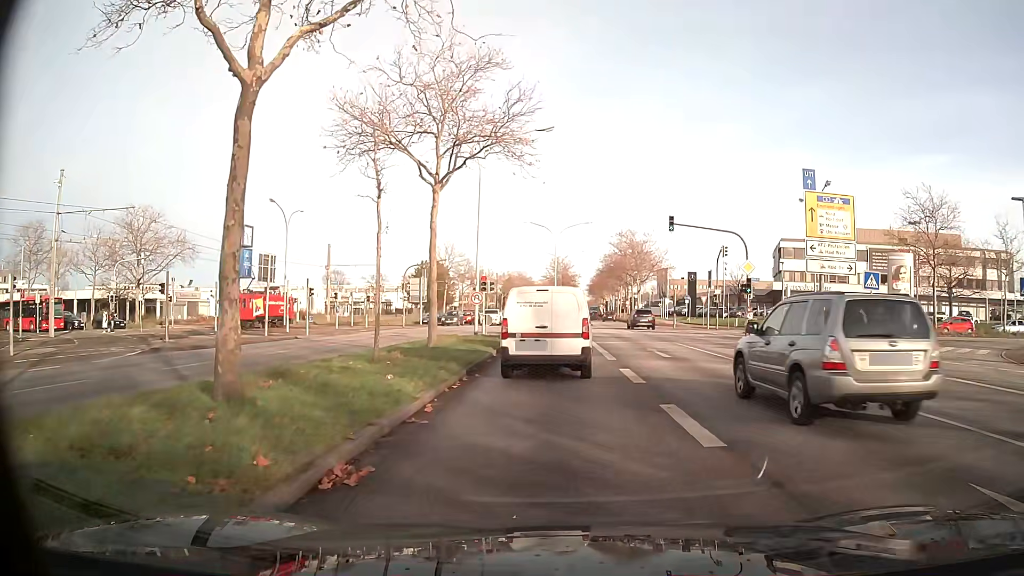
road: primary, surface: asphalt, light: Day
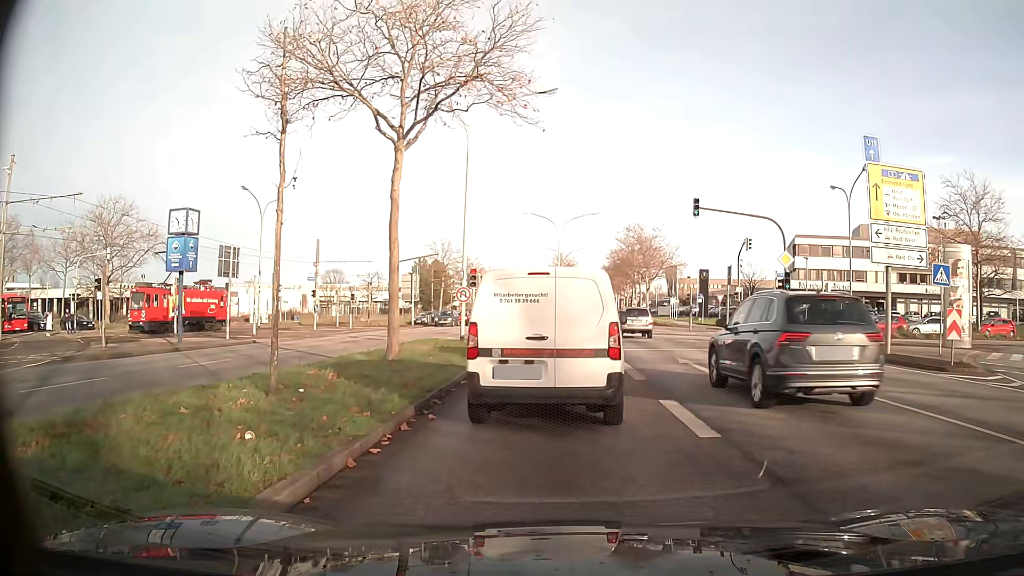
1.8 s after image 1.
(+0.1, +5.2) m; +2°
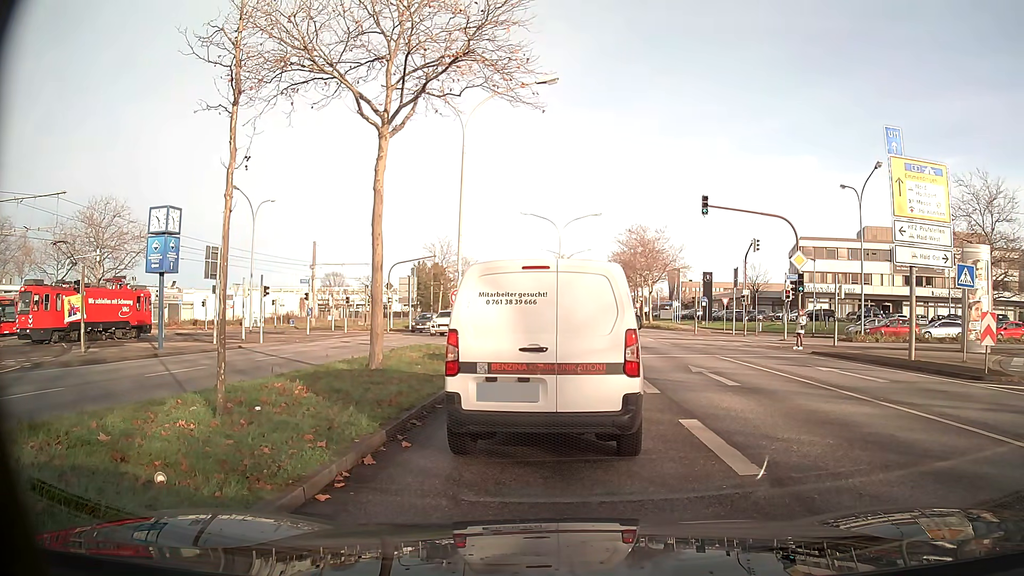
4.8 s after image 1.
(0.0, +1.5) m; 0°
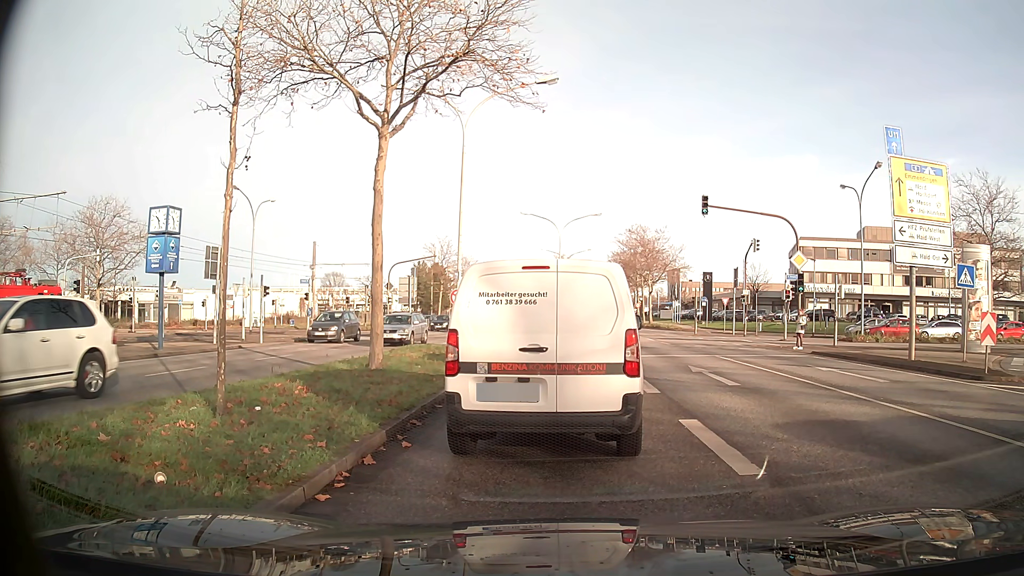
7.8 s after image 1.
(0.0, 0.0) m; 0°
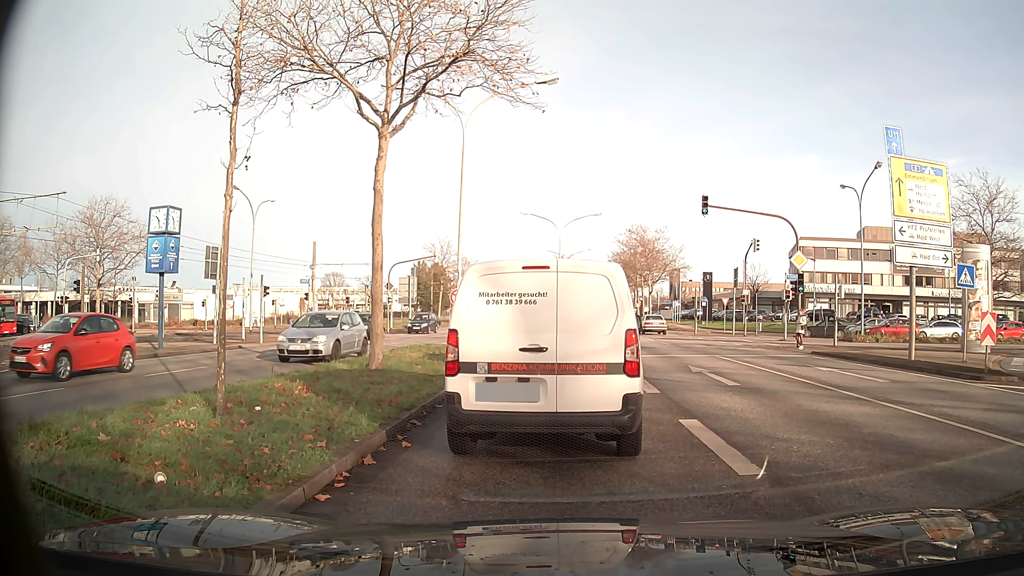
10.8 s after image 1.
(0.0, 0.0) m; 0°
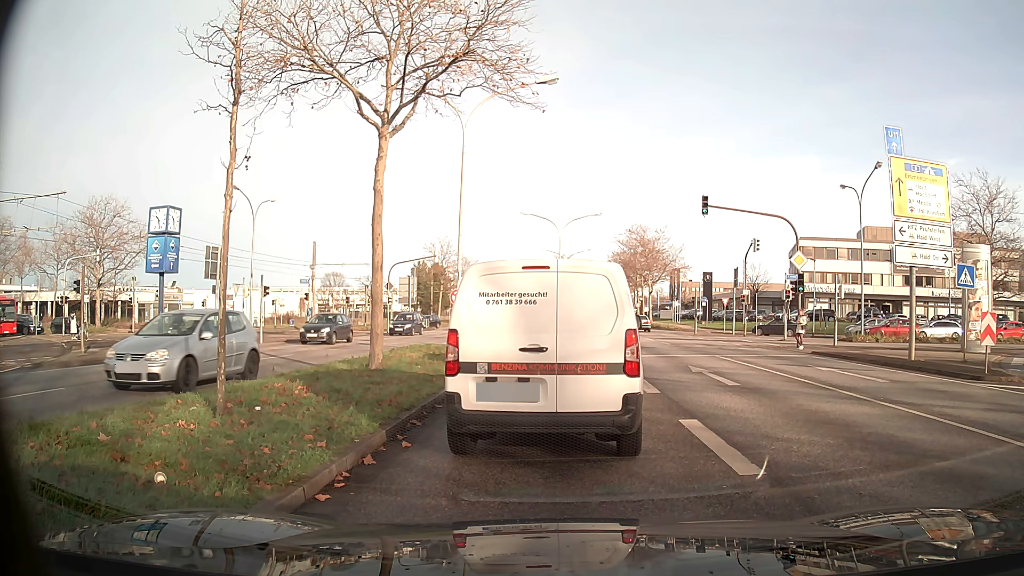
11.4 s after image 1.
(0.0, 0.0) m; 0°
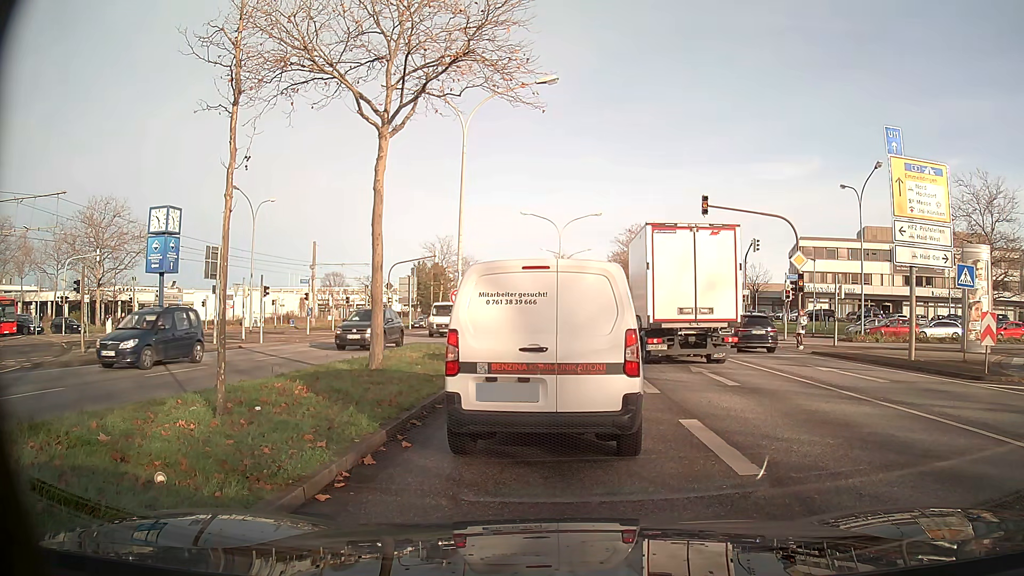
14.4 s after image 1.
(0.0, 0.0) m; 0°
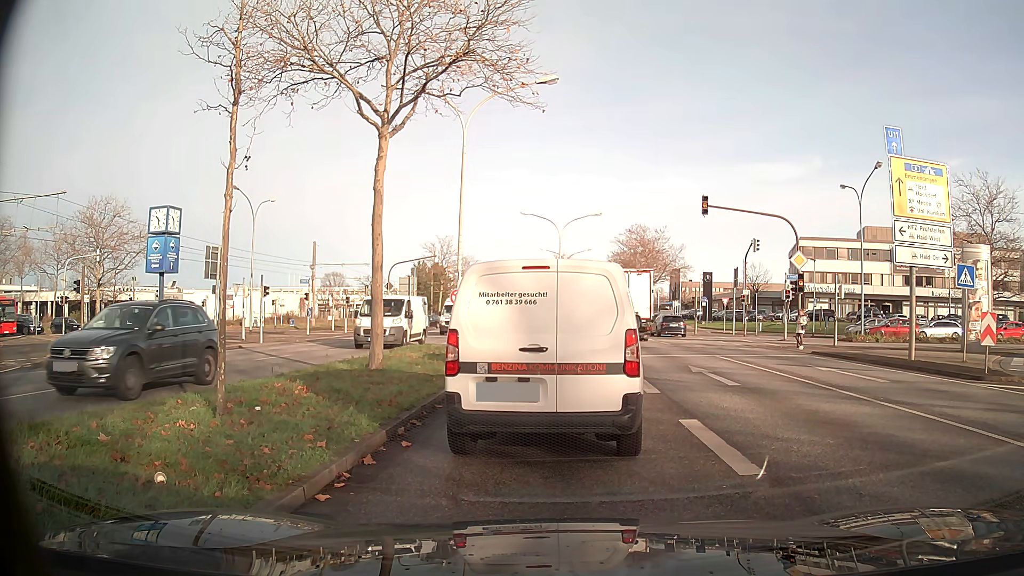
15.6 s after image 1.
(0.0, 0.0) m; 0°
(0, +10) (0, +20) (-1, +30) (-7, +38) (-15, +44) (-24, +47) (-34, +49) (-44, +50) (-54, +52) (-64, +52) m
